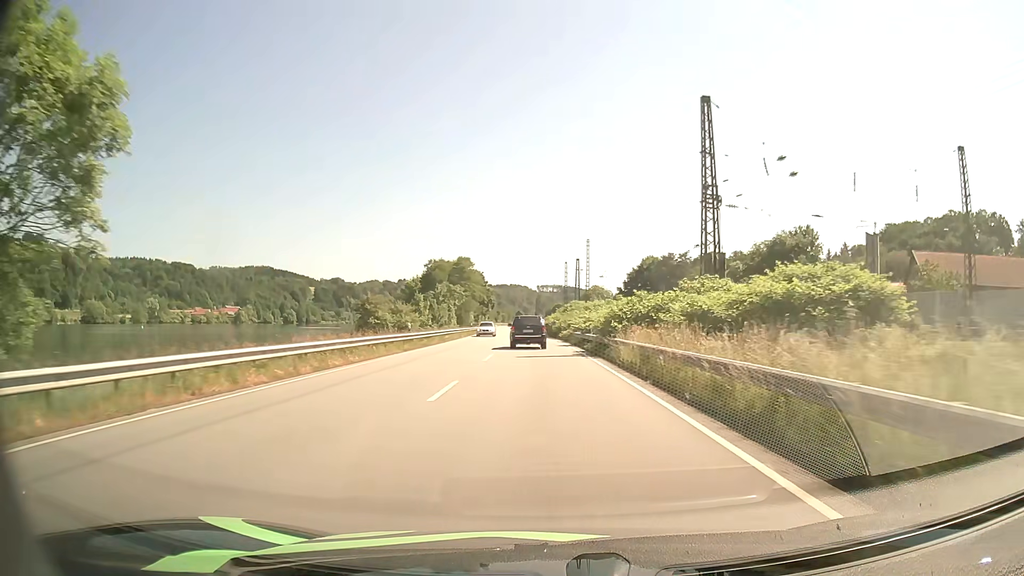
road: primary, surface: asphalt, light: Day
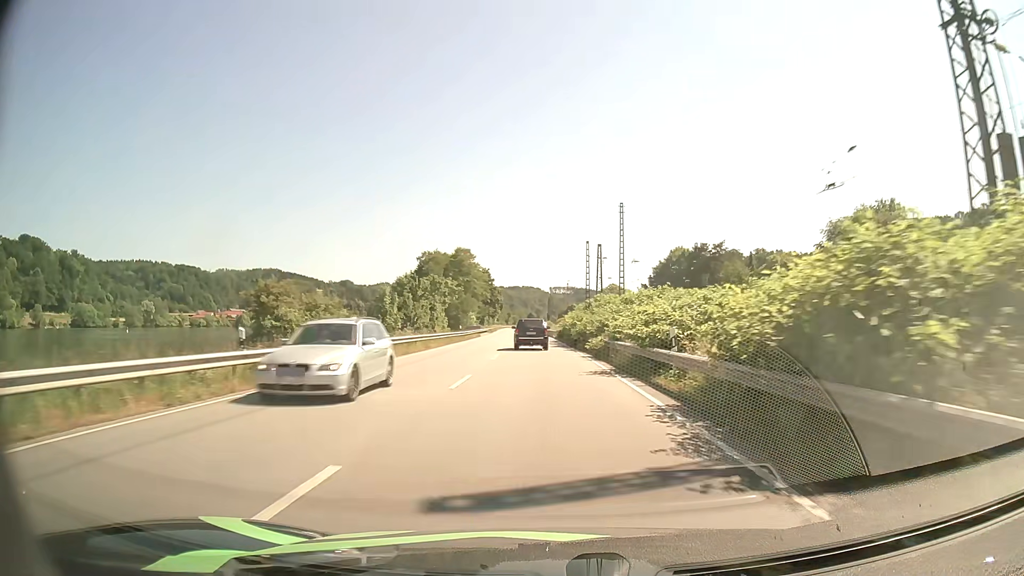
(-0.2, +21.4) m; -1°
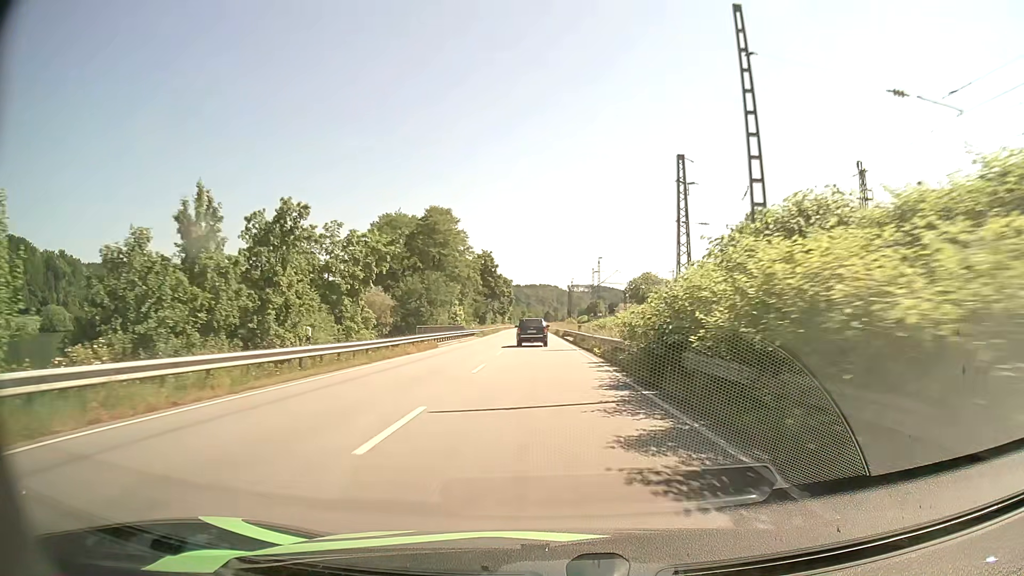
(-0.6, +43.7) m; -2°
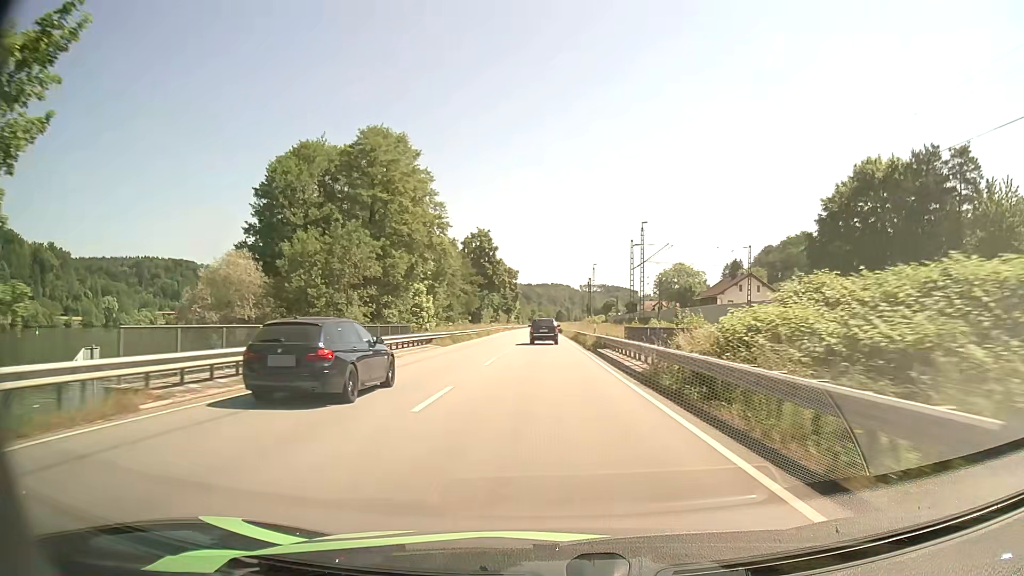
(-0.3, +32.7) m; -1°
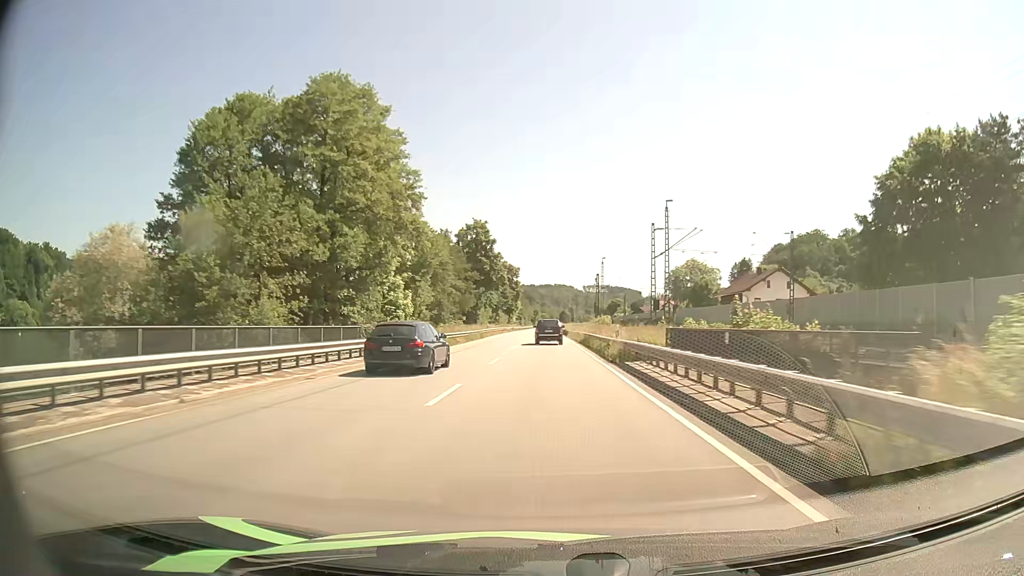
(0.0, +11.1) m; 0°
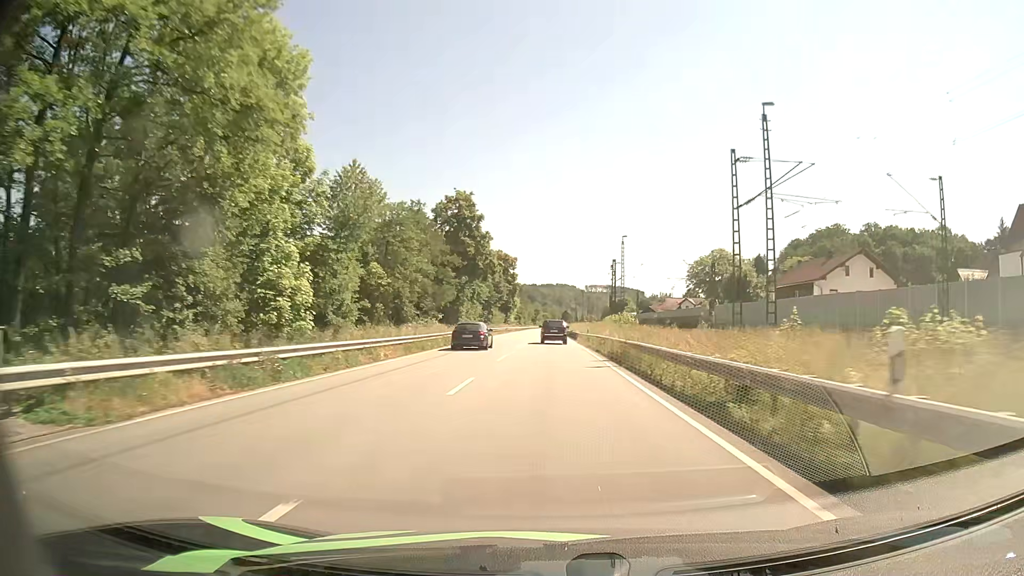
(0.0, +22.8) m; 0°
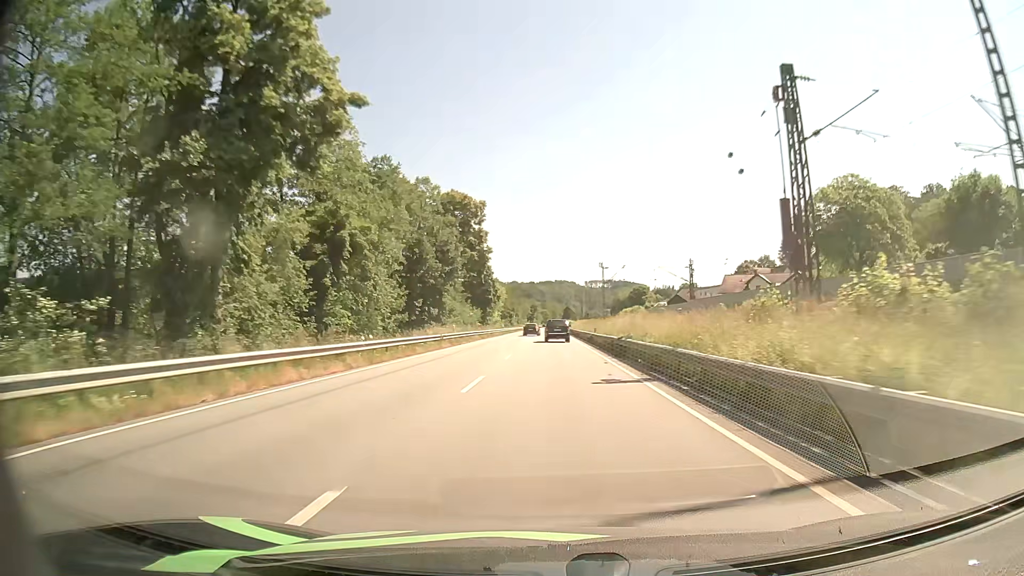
(0.0, +60.1) m; 0°
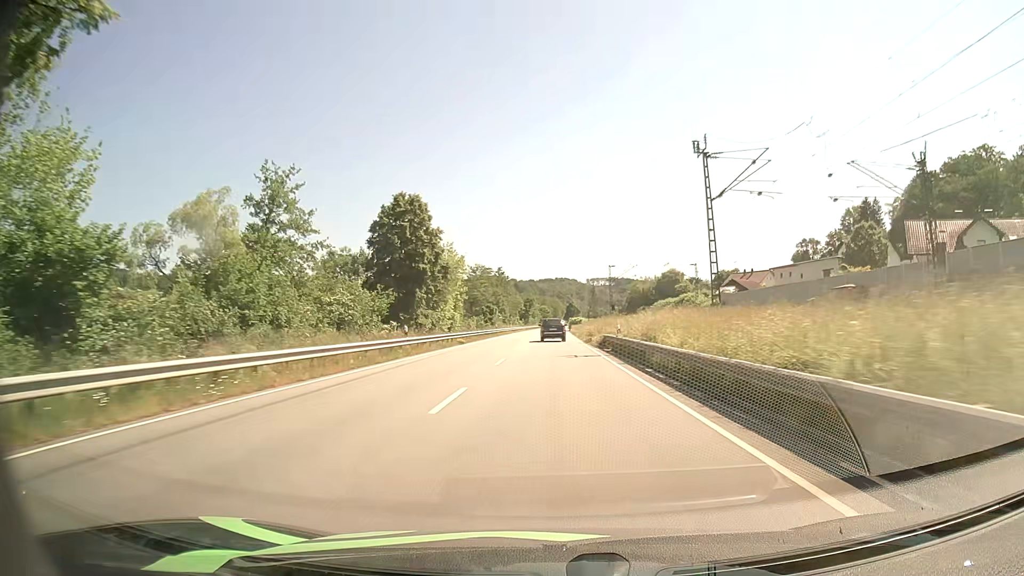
(0.0, +63.7) m; 0°
(0, +10) (0, +20) (0, +30) (0, +40) (0, +50) (0, +60) (0, +70) (0, +80) (0, +90) (0, +100) m
